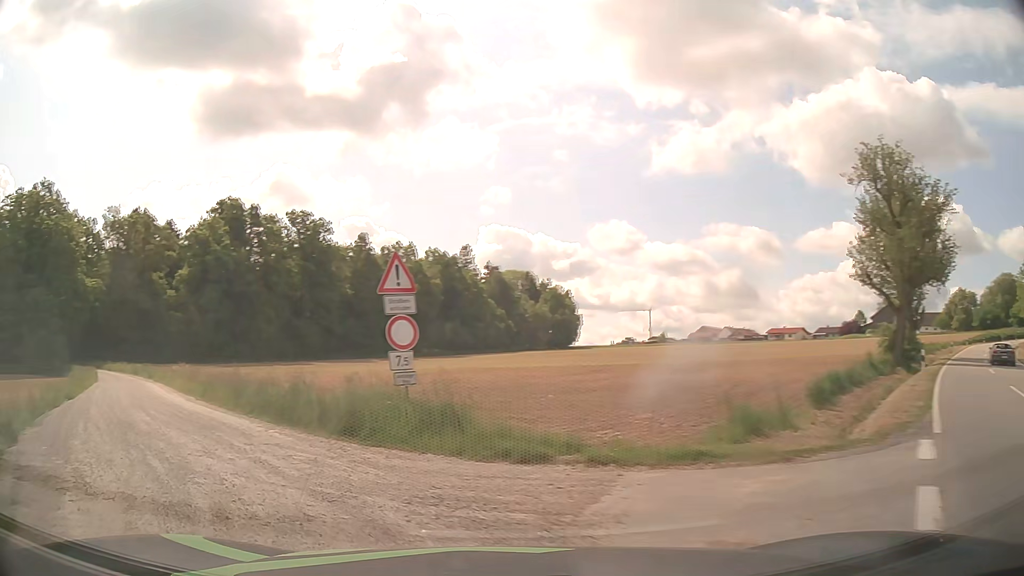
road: tertiary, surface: asphalt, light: Day
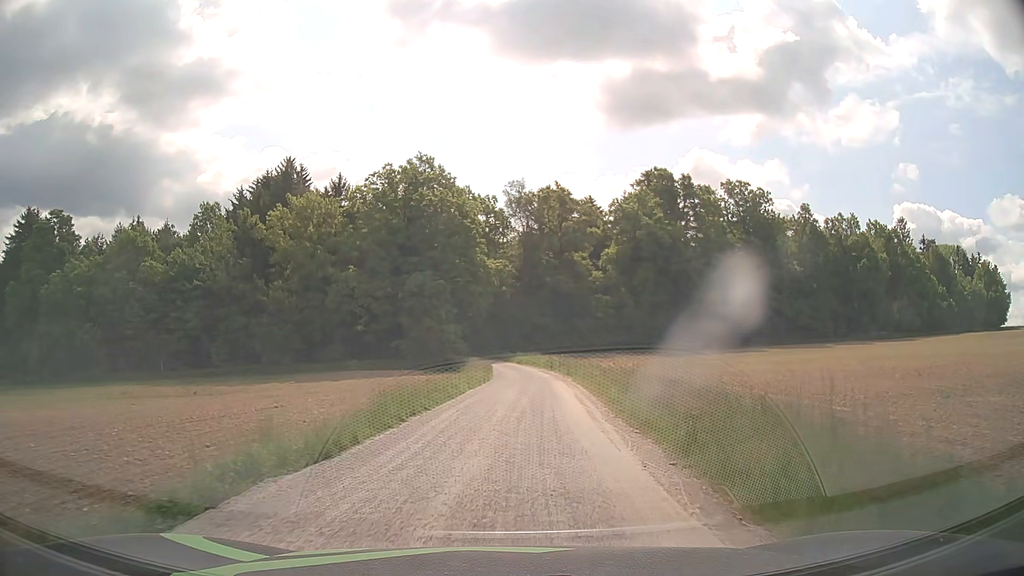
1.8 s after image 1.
(-5.5, +13.0) m; -36°
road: unclassified
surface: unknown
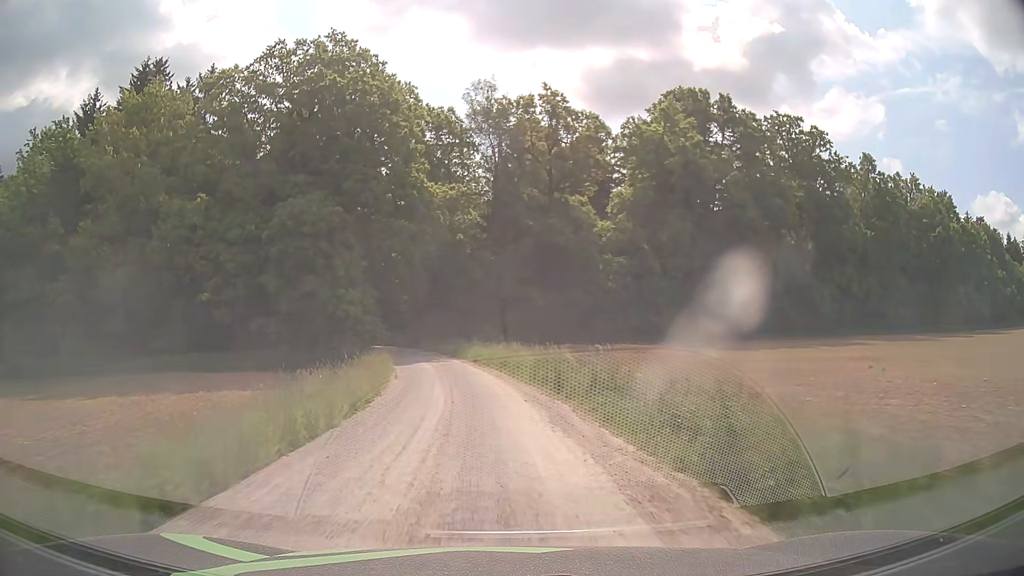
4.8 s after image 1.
(+1.8, +35.0) m; +2°
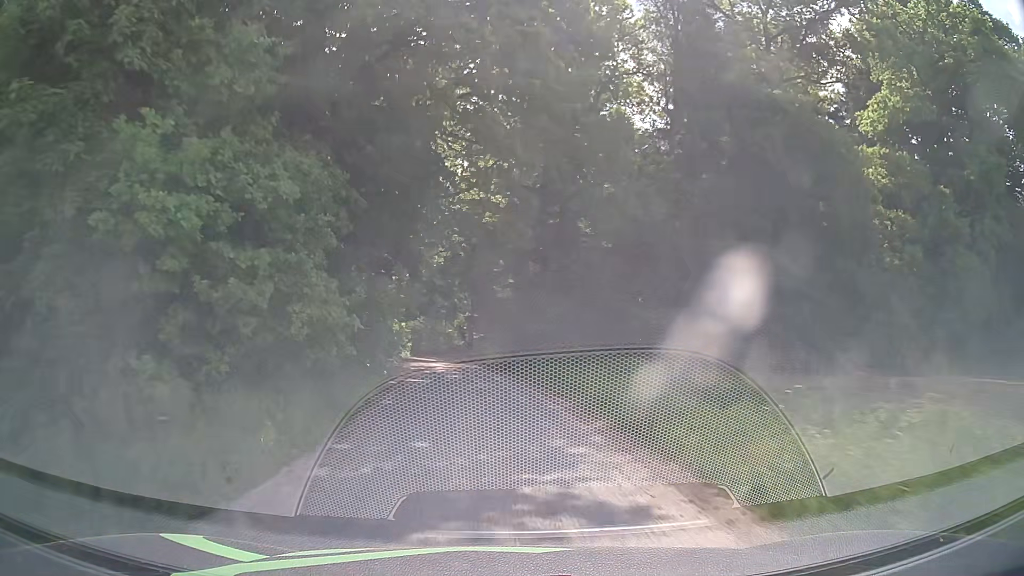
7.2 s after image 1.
(-2.9, +32.1) m; -11°
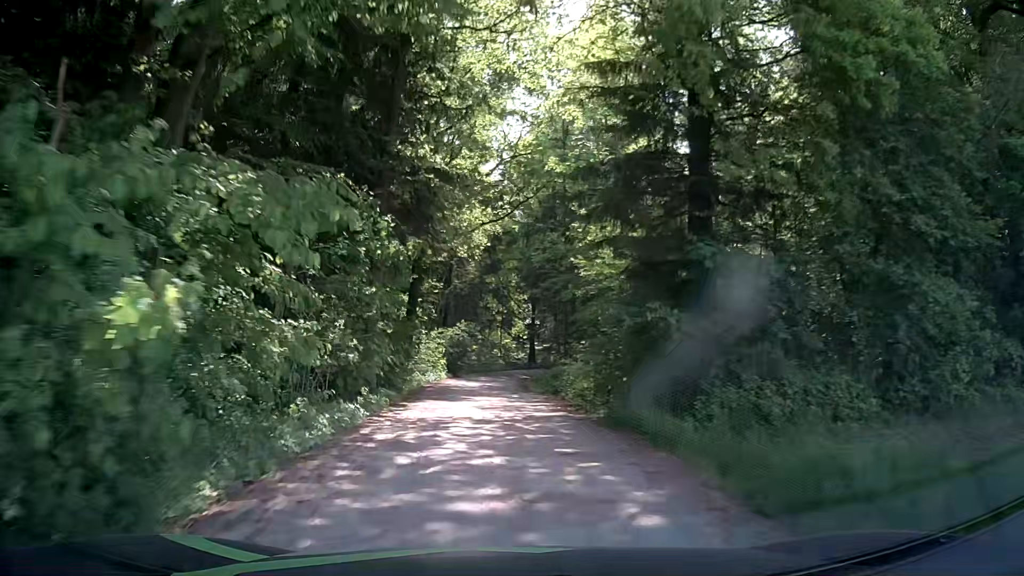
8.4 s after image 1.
(-0.6, +15.4) m; -4°
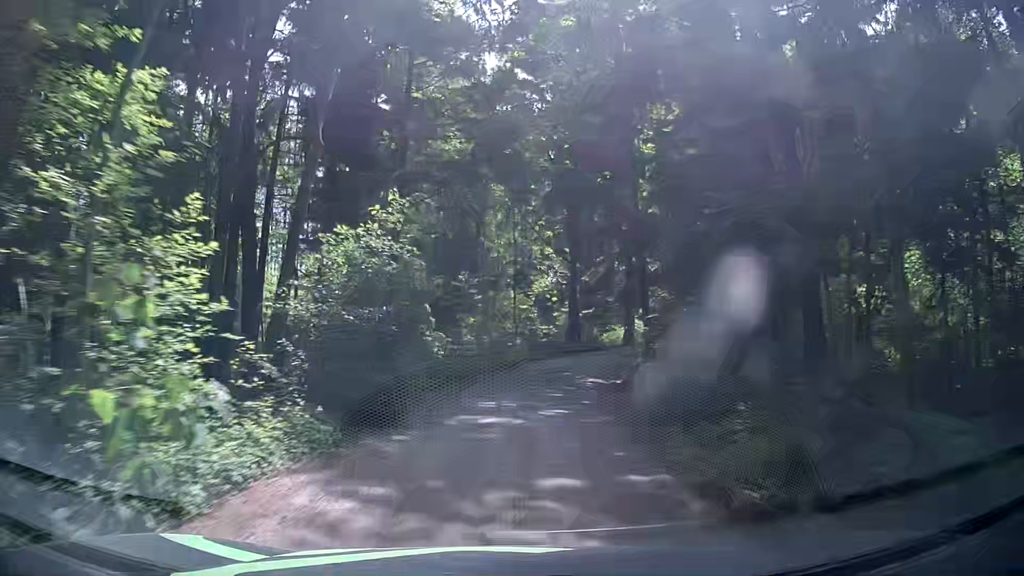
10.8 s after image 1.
(-1.5, +30.0) m; -2°
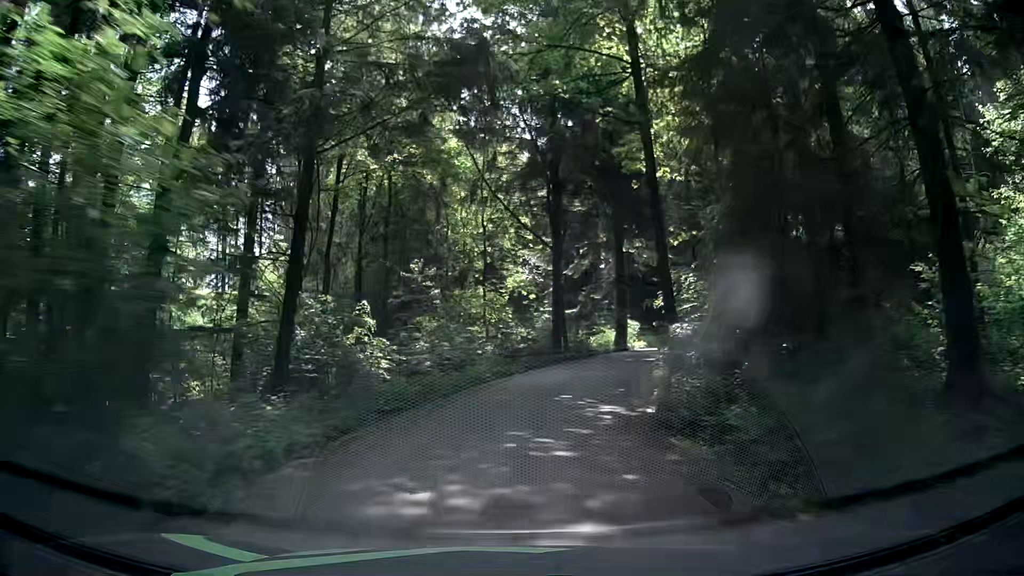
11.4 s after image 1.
(+0.2, +7.7) m; +4°
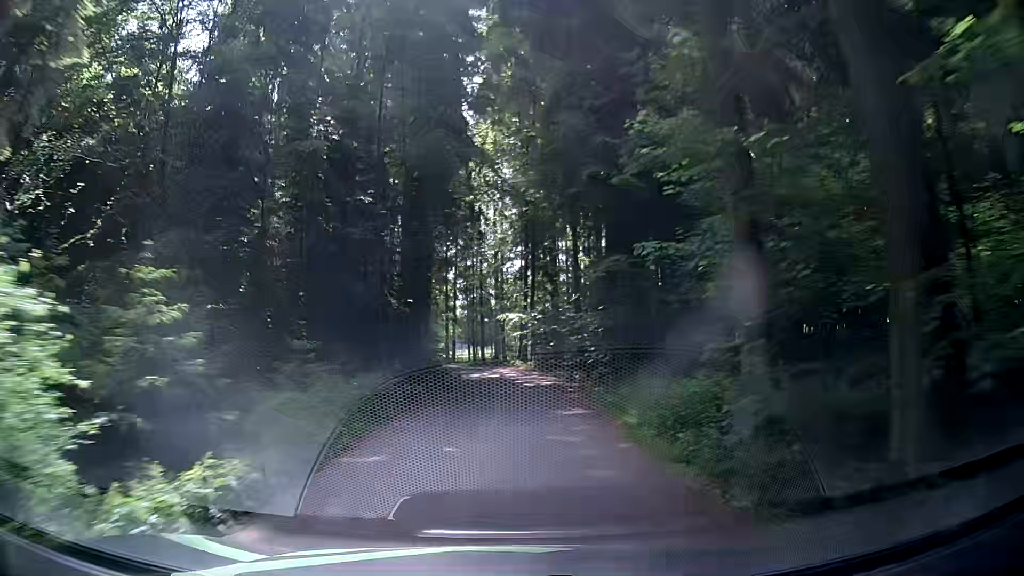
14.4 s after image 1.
(+7.7, +38.1) m; +22°
(0, +10) (0, +20) (0, +30) (-1, +40) (-2, +50) (-3, +60) (-5, +70) (-7, +80) (-8, +89) (-10, +99) m
